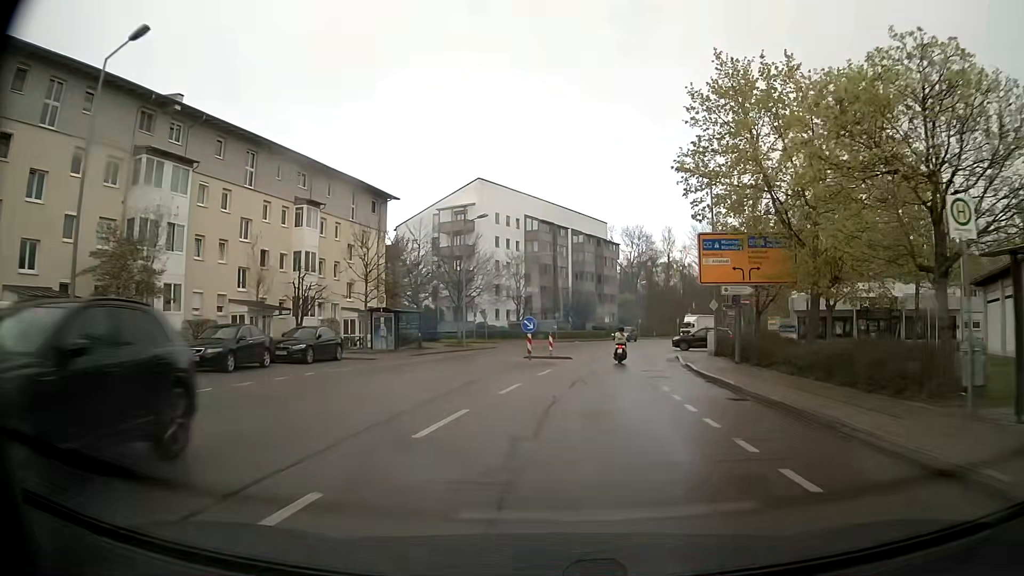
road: tertiary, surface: asphalt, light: Day
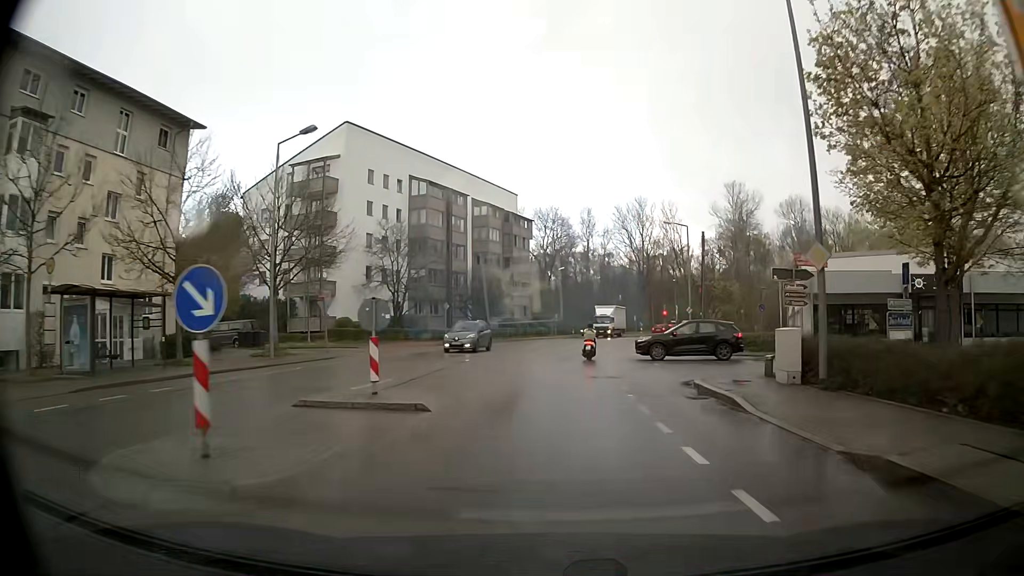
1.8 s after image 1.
(+1.3, +21.2) m; +8°
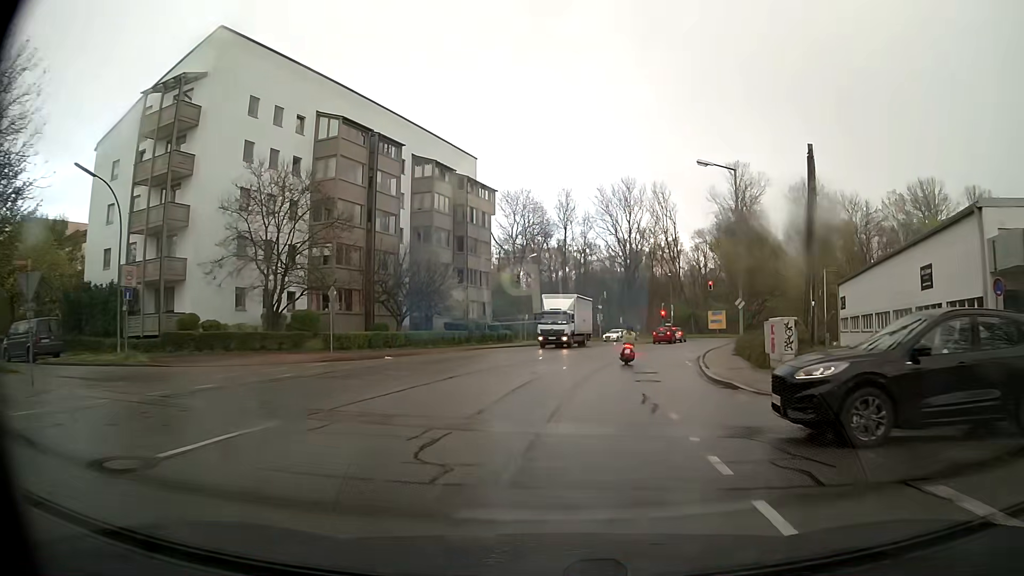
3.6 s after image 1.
(+0.4, +20.4) m; +2°
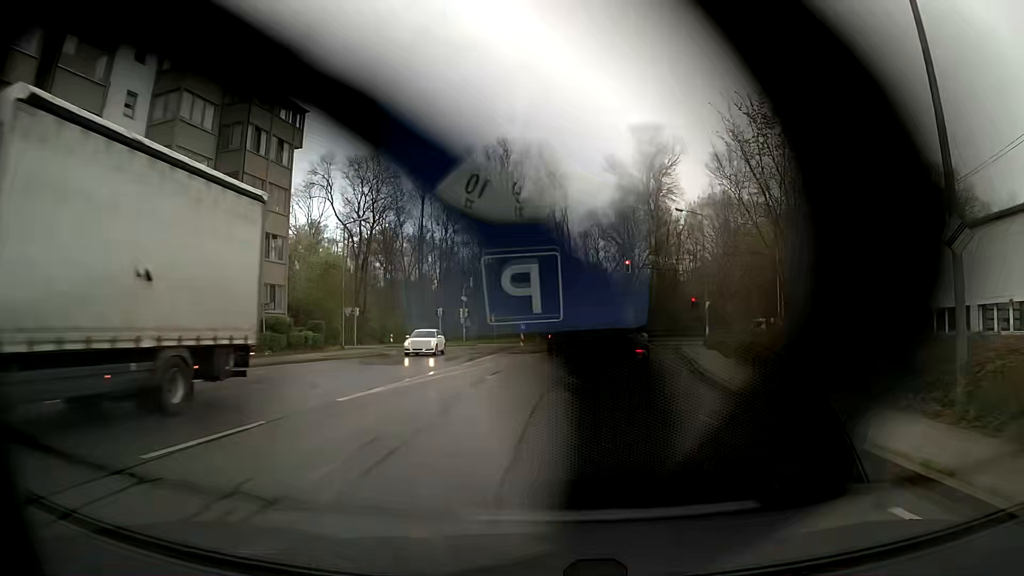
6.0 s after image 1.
(+2.0, +24.6) m; +10°
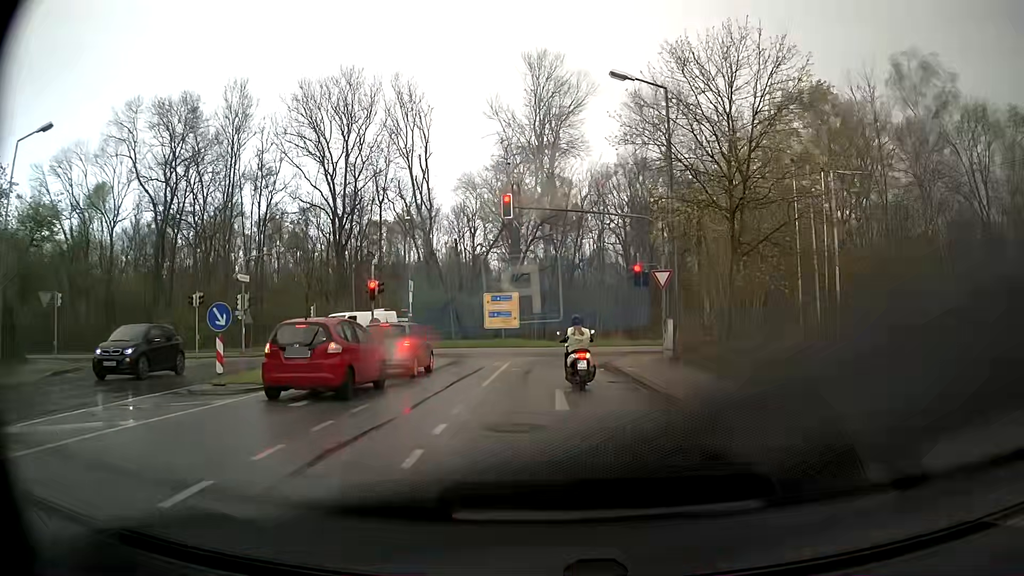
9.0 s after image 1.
(+3.0, +24.5) m; +10°
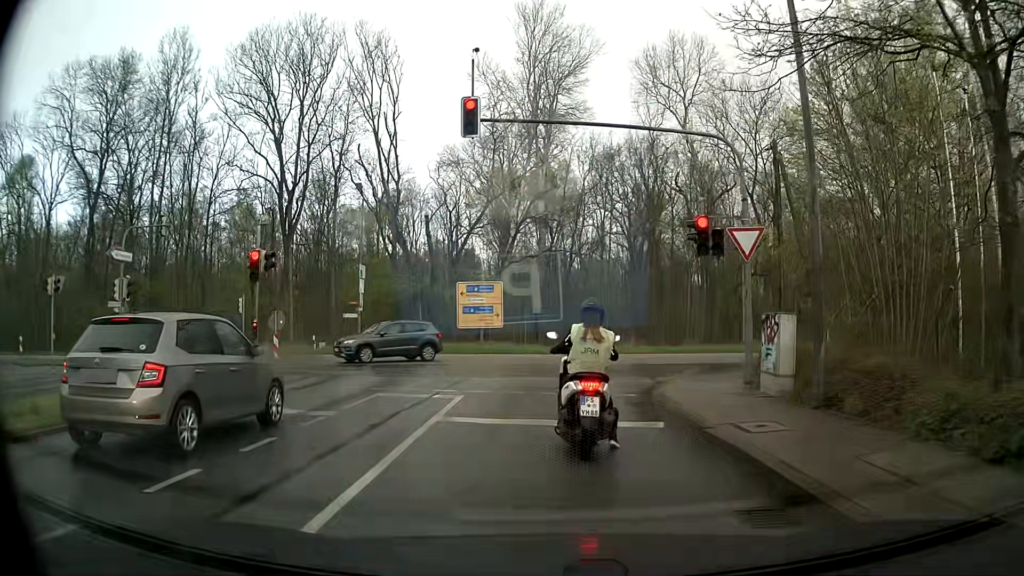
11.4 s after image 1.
(0.0, +11.2) m; +1°
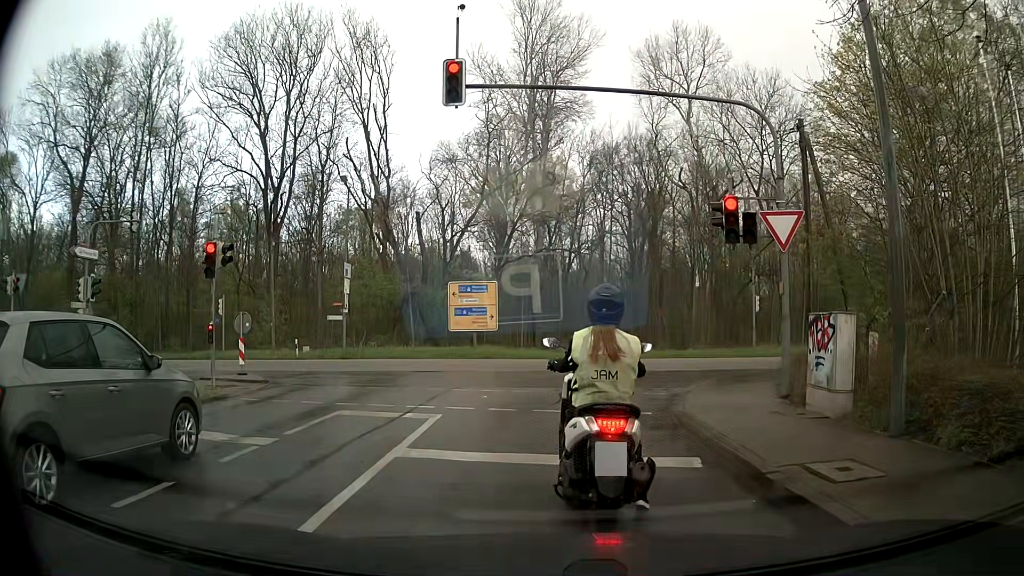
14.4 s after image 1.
(0.0, +2.3) m; +1°
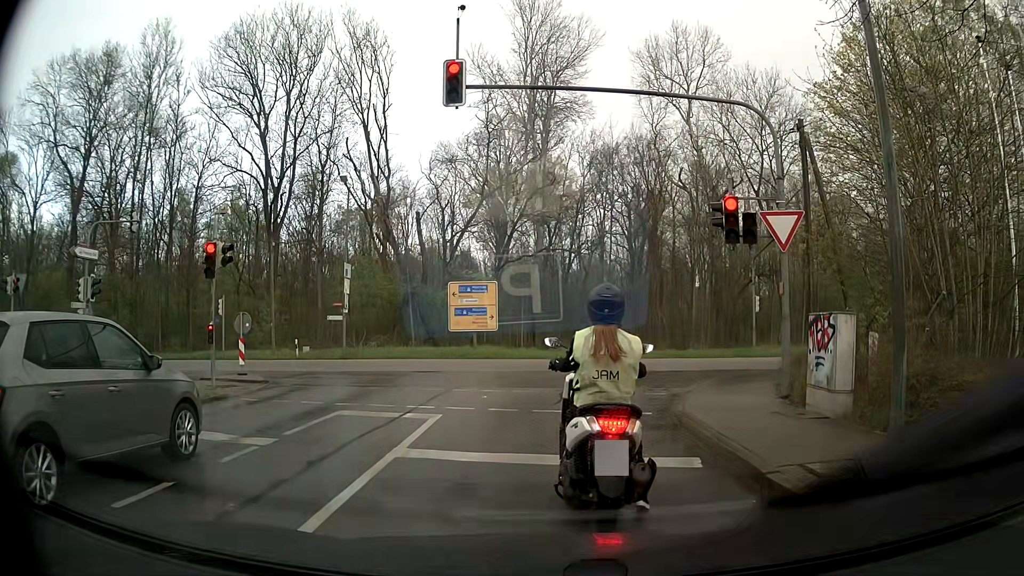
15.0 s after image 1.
(0.0, 0.0) m; 0°
(0, +10) (+2, +20) (+8, +27) (+18, +29) (+28, +31) (+38, +32) (+48, +33) (+58, +34) (+68, +35) (+78, +36) m
